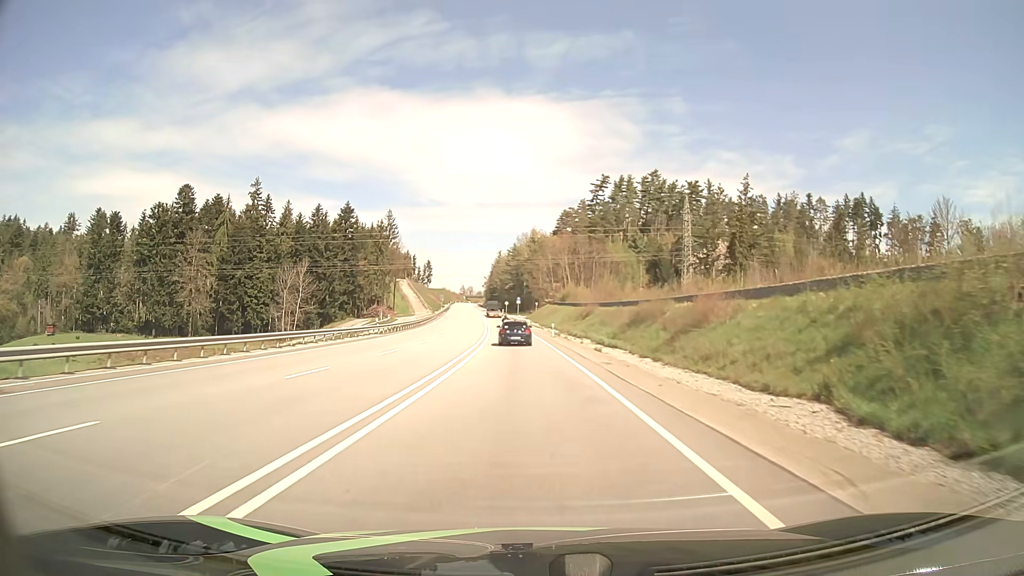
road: primary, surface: asphalt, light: Day
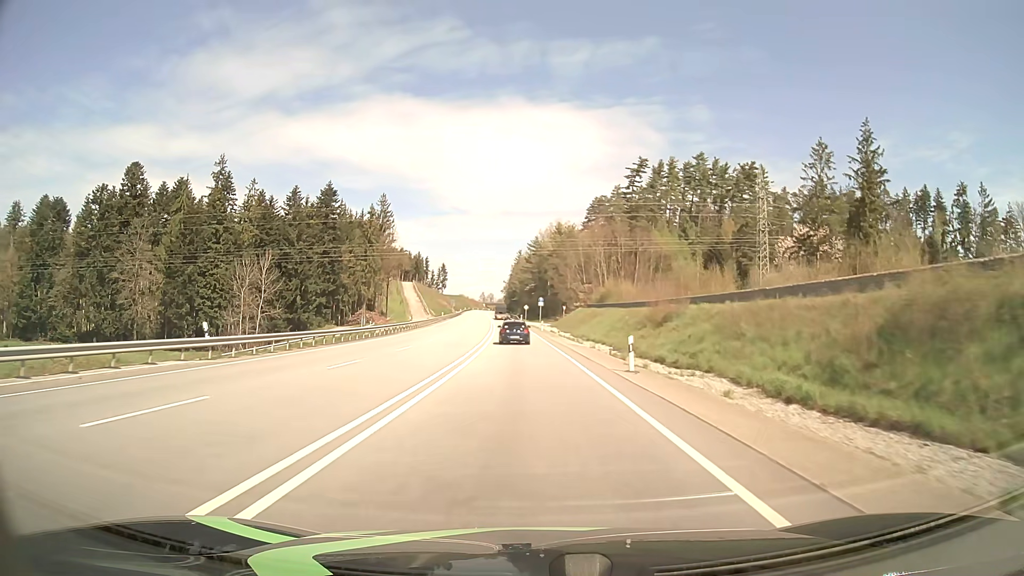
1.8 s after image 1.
(-0.6, +32.7) m; -2°
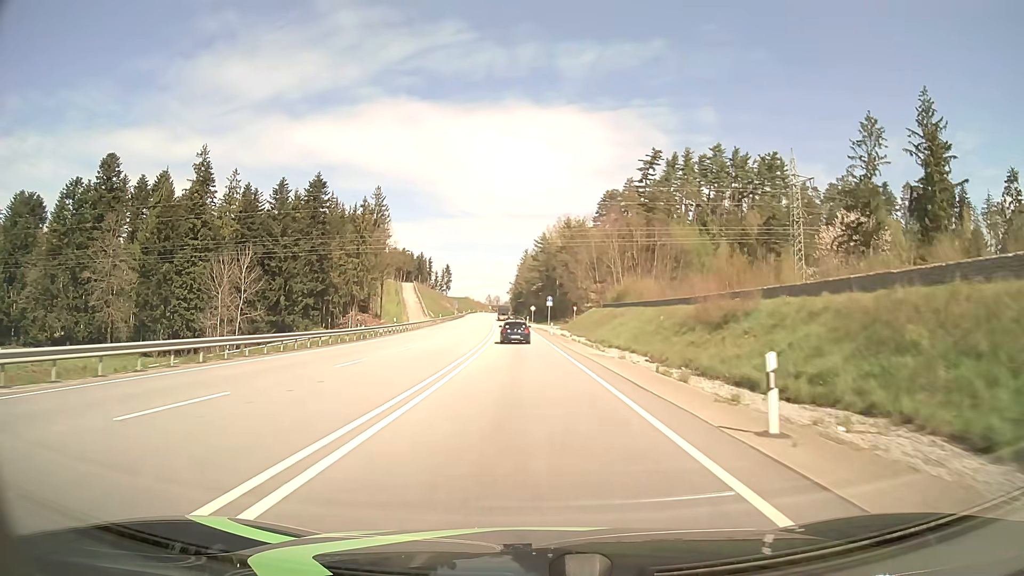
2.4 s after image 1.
(0.0, +11.2) m; -1°
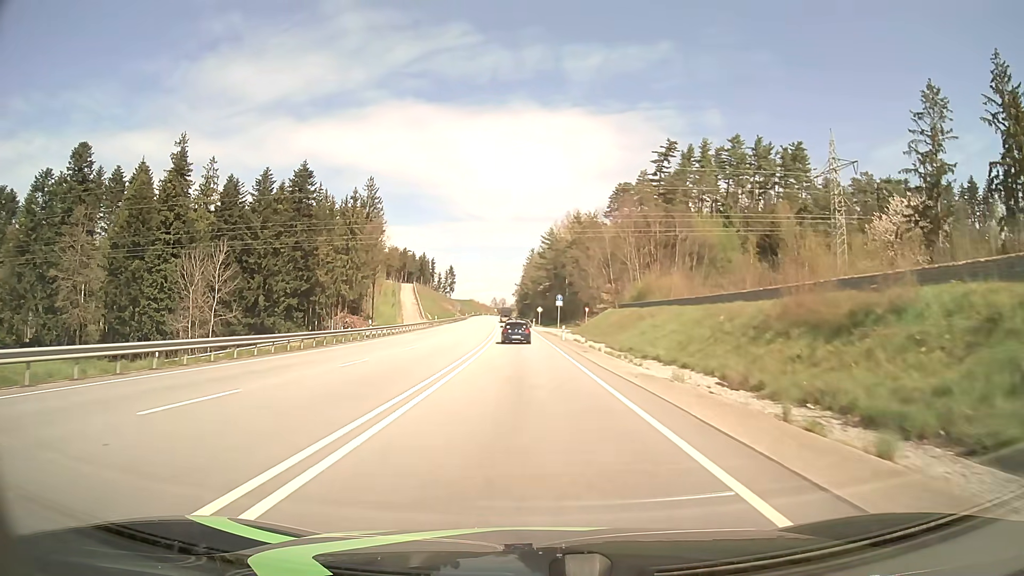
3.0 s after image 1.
(-0.1, +11.4) m; -1°
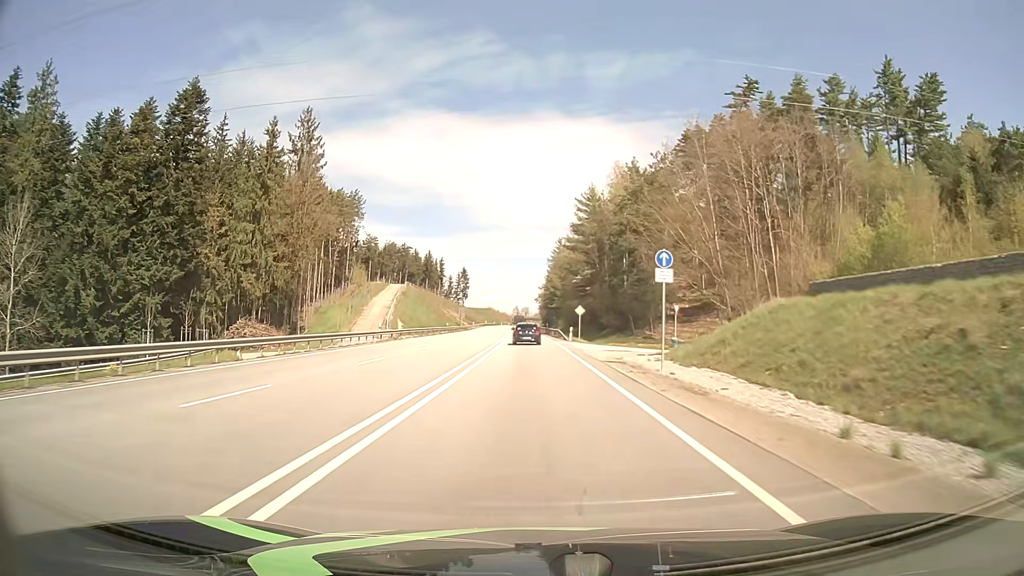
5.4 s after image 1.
(-0.9, +47.0) m; -2°
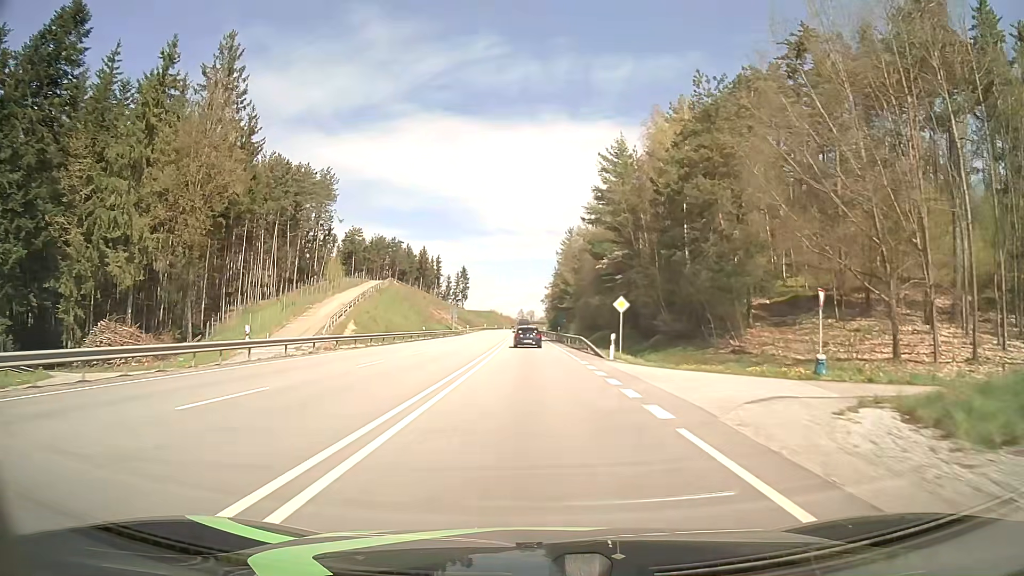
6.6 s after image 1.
(-0.2, +24.1) m; -1°
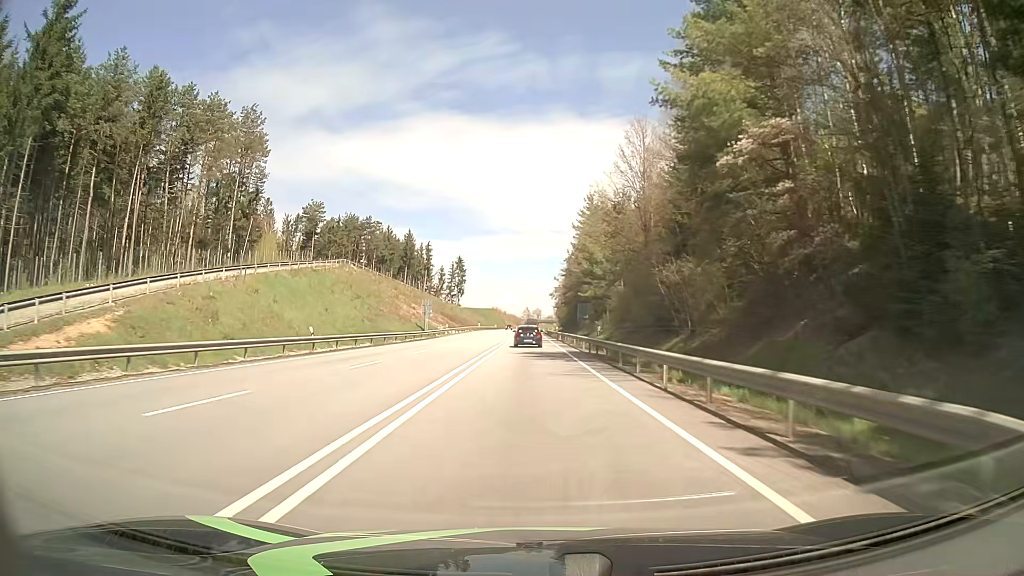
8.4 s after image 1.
(-0.2, +36.9) m; -1°
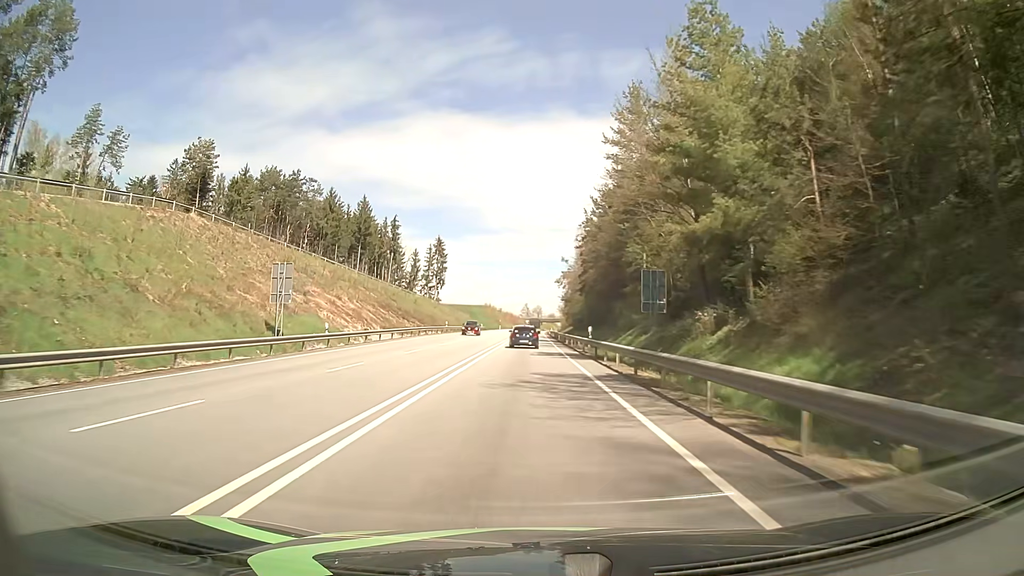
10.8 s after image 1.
(+0.1, +49.4) m; 0°
(0, +10) (0, +20) (0, +30) (0, +40) (0, +50) (0, +60) (0, +70) (0, +80) (0, +90) (0, +100) m
